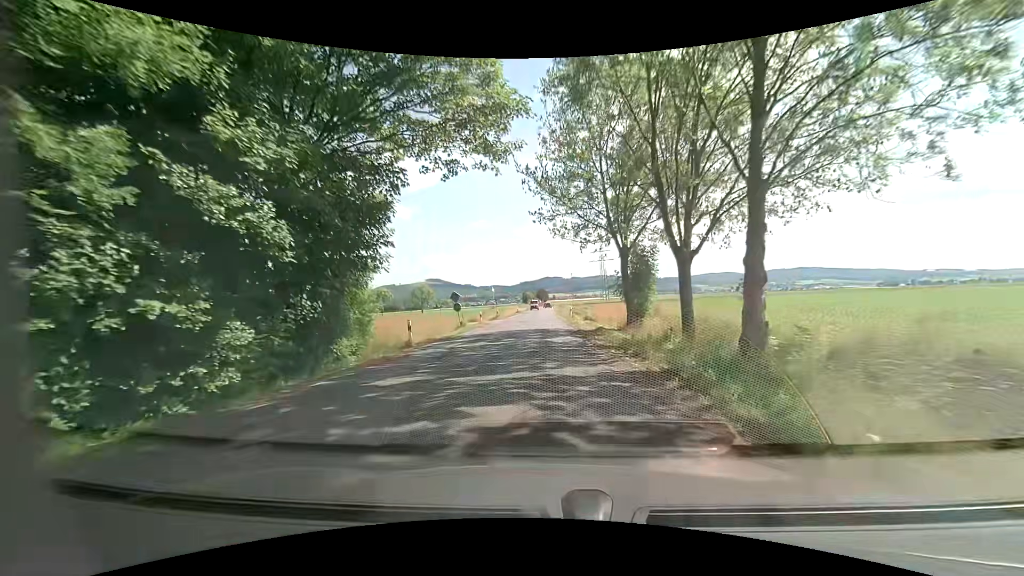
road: secondary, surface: asphalt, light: Day
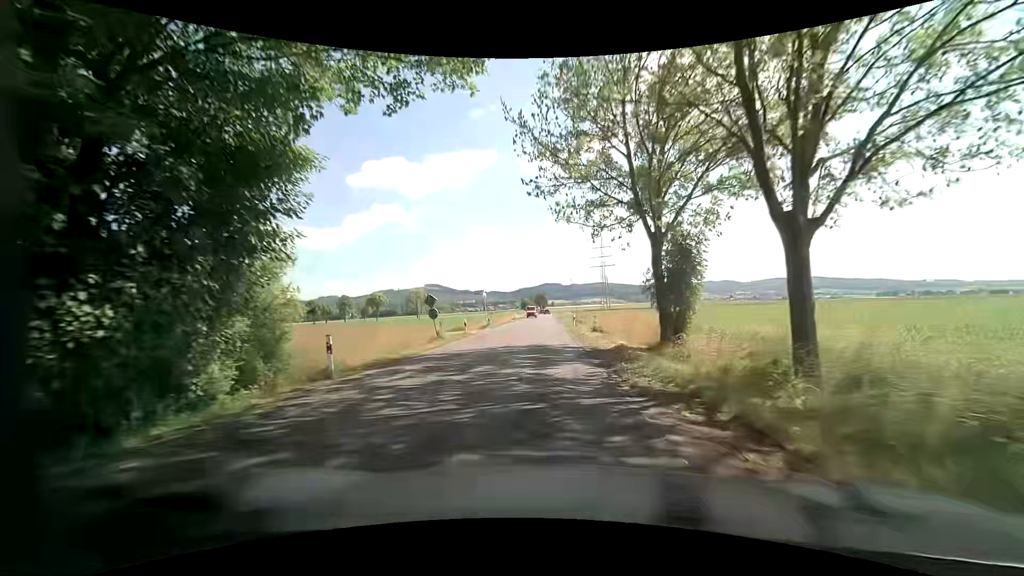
(-0.1, +7.1) m; -2°
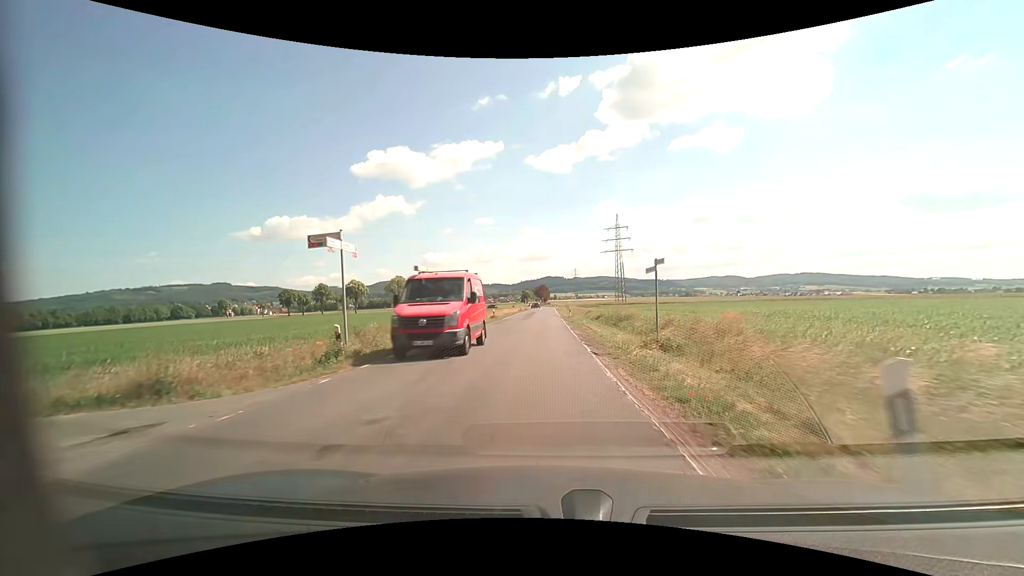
(+0.5, +35.2) m; +1°
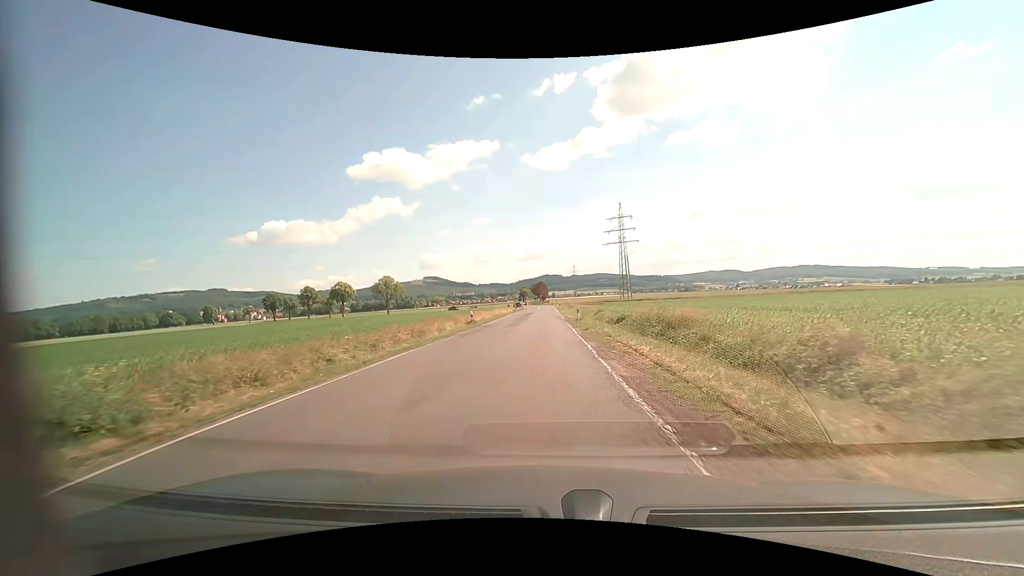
(0.0, +14.2) m; +1°
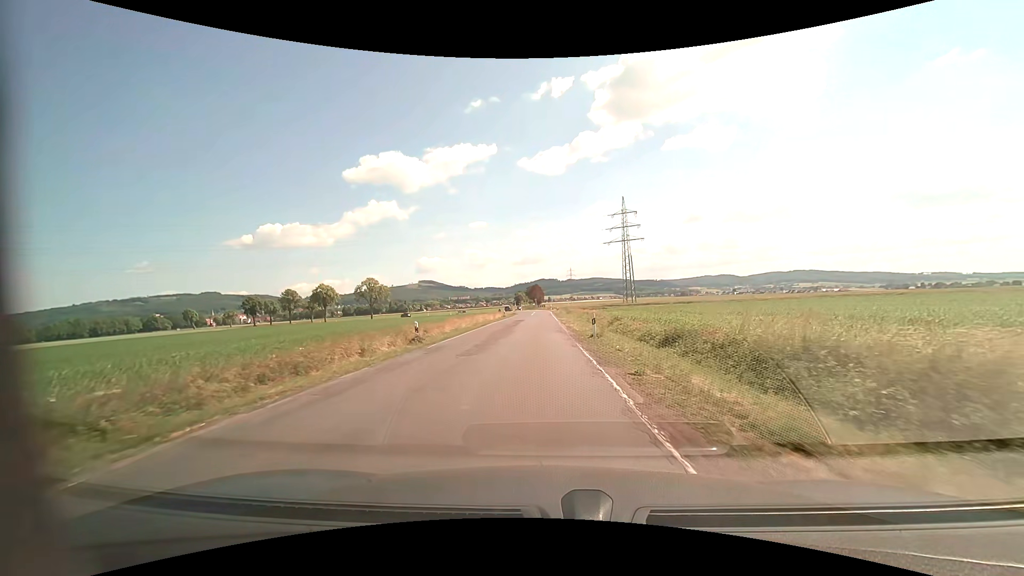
(-0.1, +14.4) m; 0°
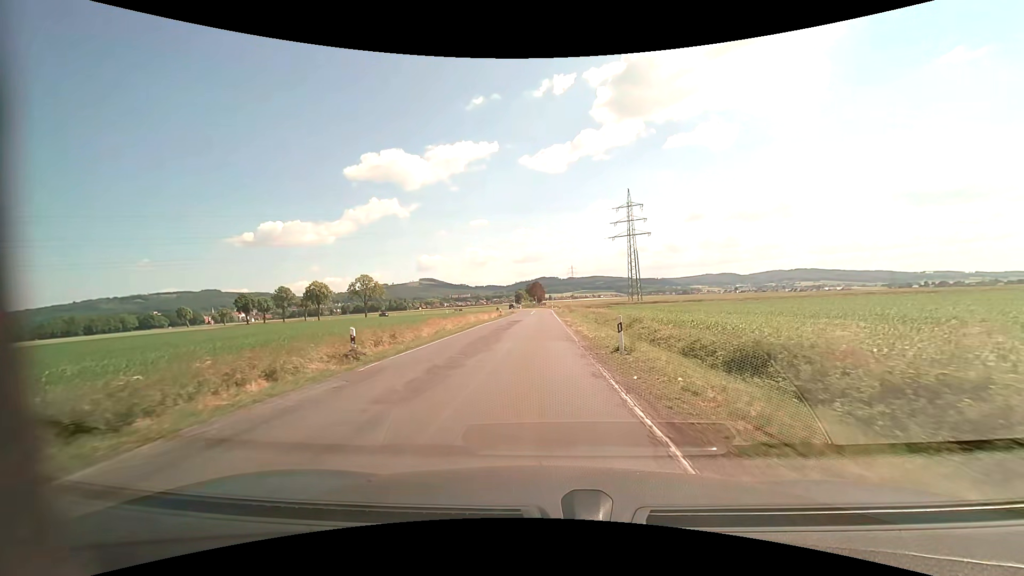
(0.0, +7.2) m; 0°
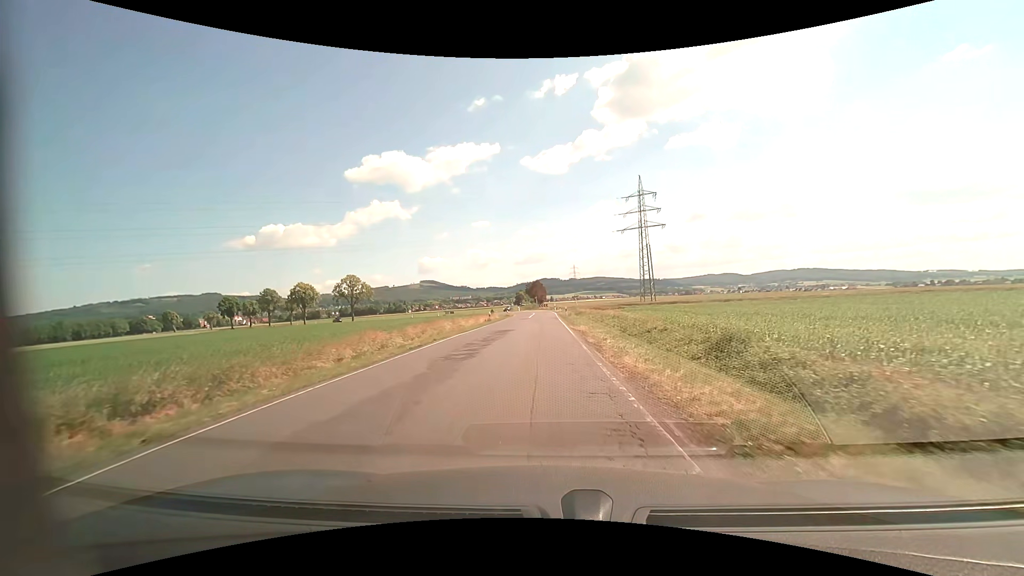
(0.0, +14.2) m; 0°
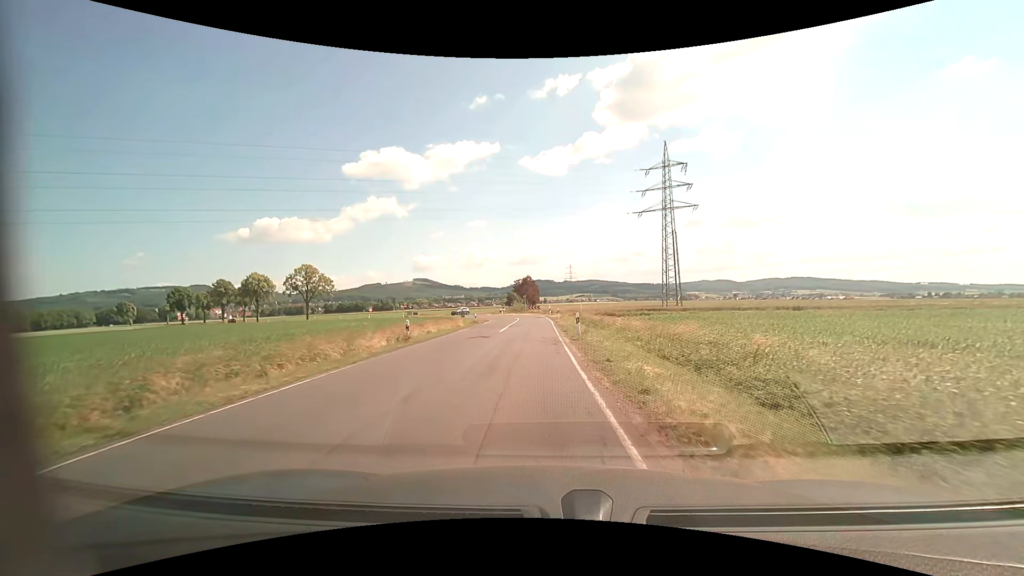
(+0.3, +27.7) m; +1°
(0, +10) (0, +20) (0, +30) (-1, +40) (-1, +50) (-2, +60) (-3, +70) (-6, +79) (-11, +88) (-18, +96) m
